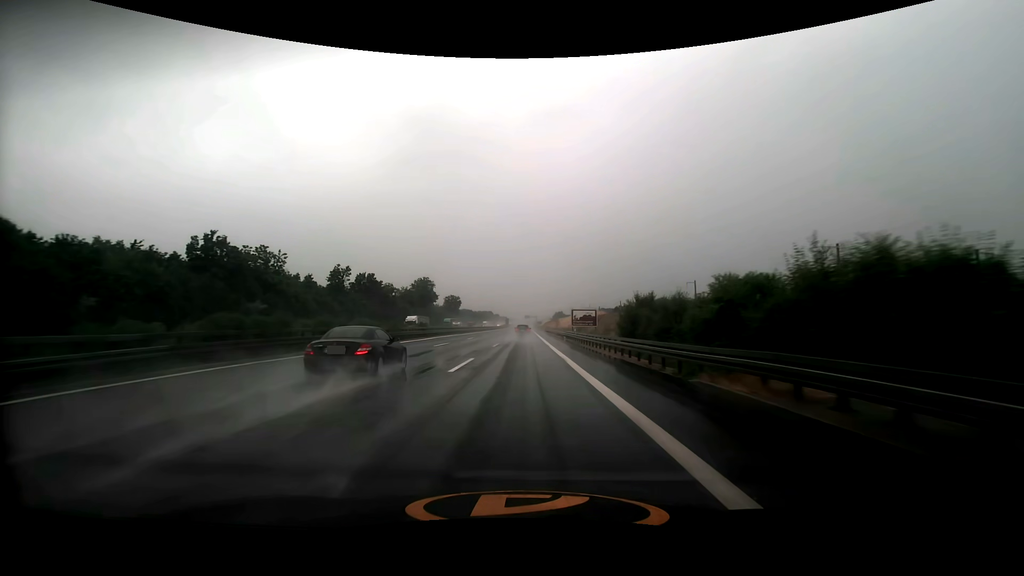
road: motorway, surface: asphalt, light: Day
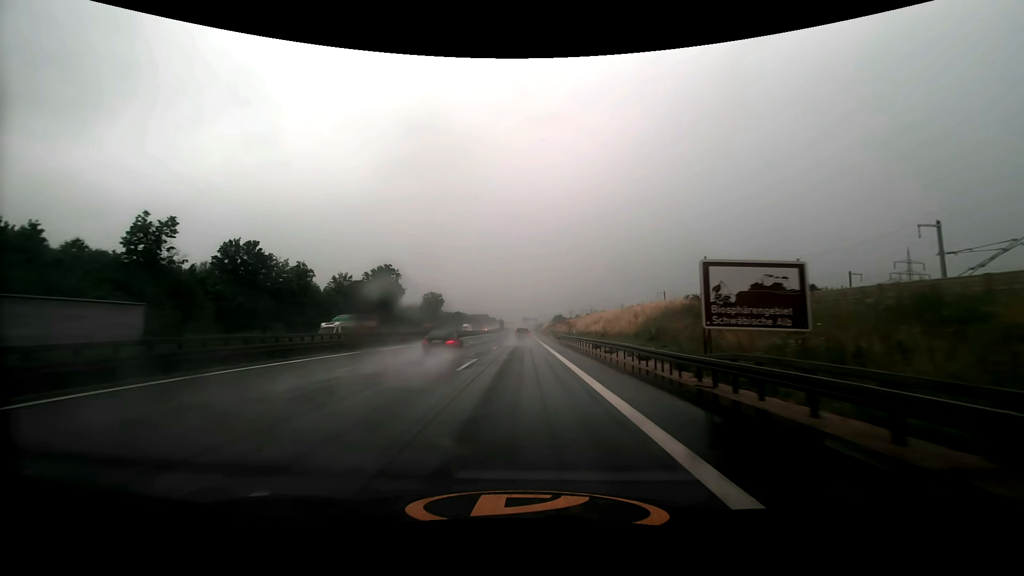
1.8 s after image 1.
(+0.1, +52.2) m; 0°
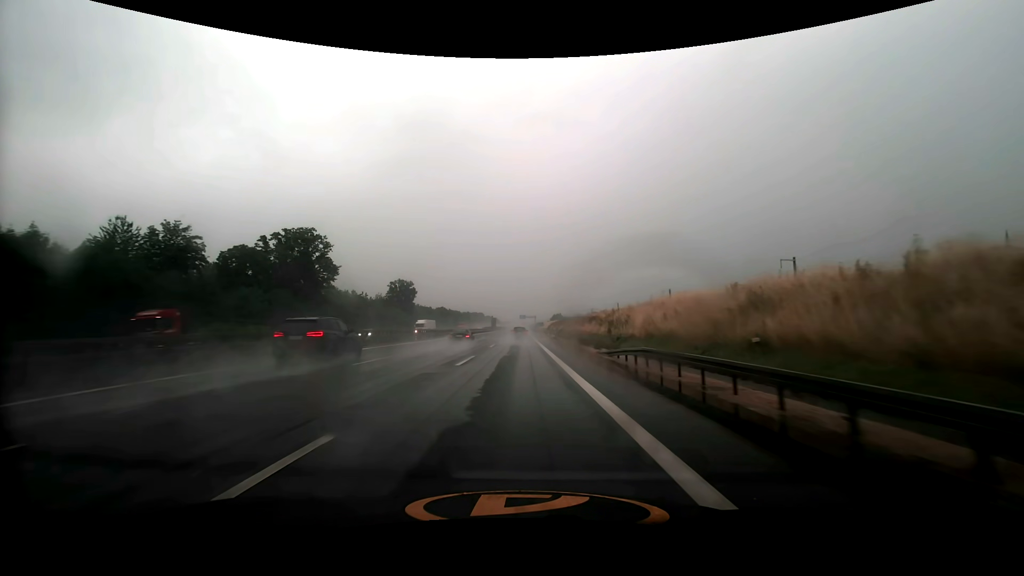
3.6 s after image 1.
(+0.1, +52.1) m; 0°
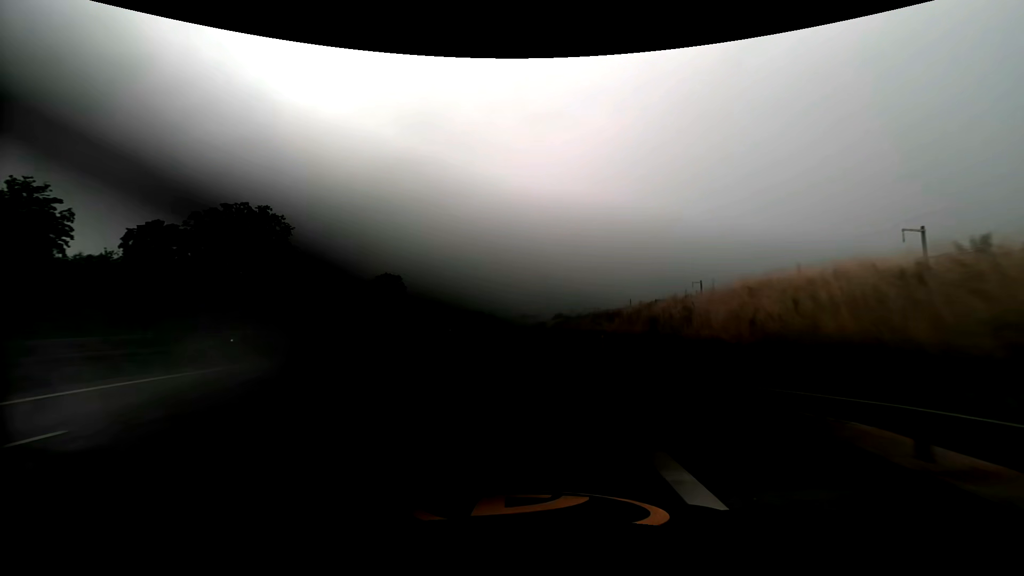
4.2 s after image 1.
(0.0, +17.3) m; 0°
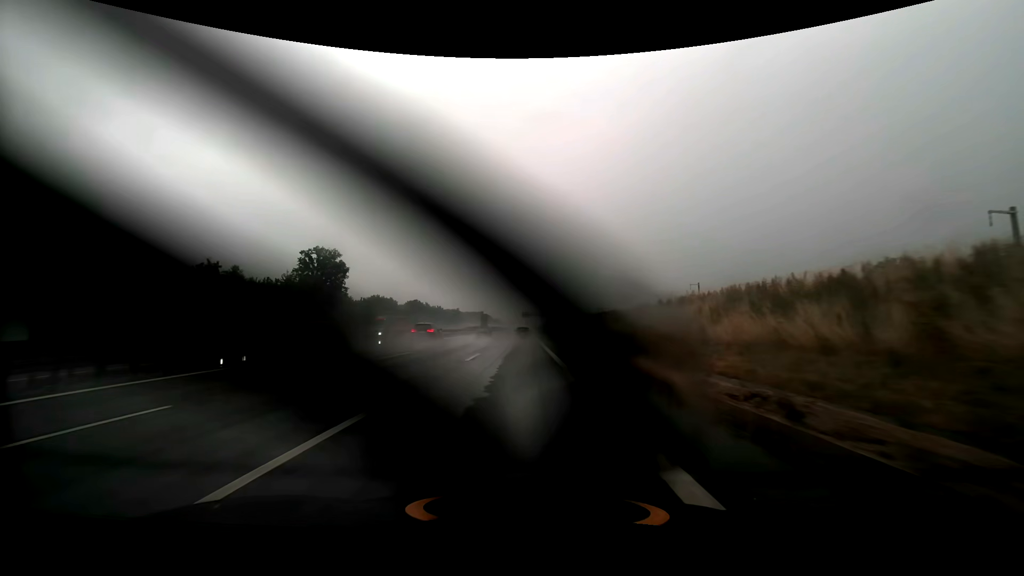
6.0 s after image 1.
(-0.1, +52.2) m; 0°
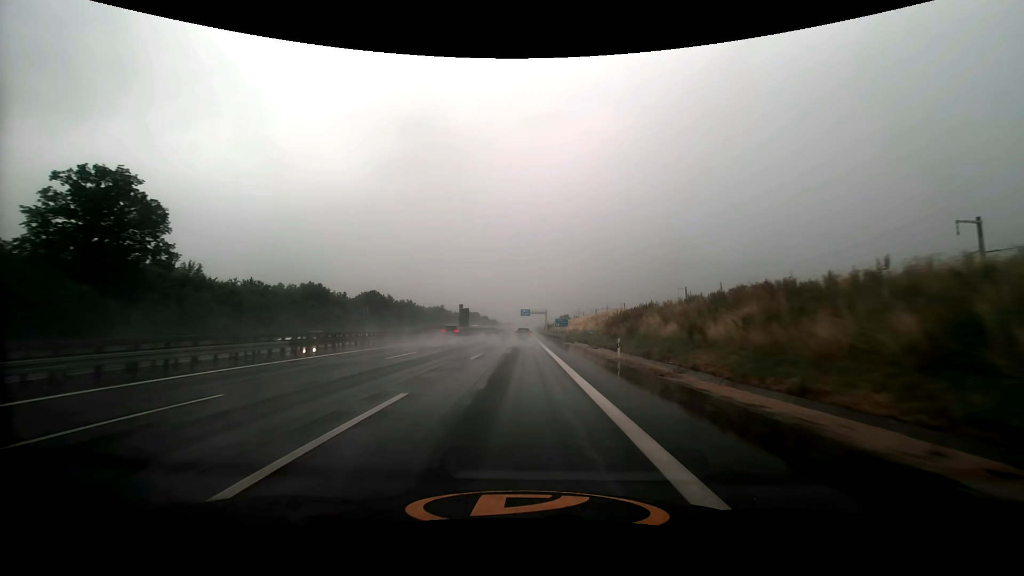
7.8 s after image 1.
(0.0, +52.6) m; 0°
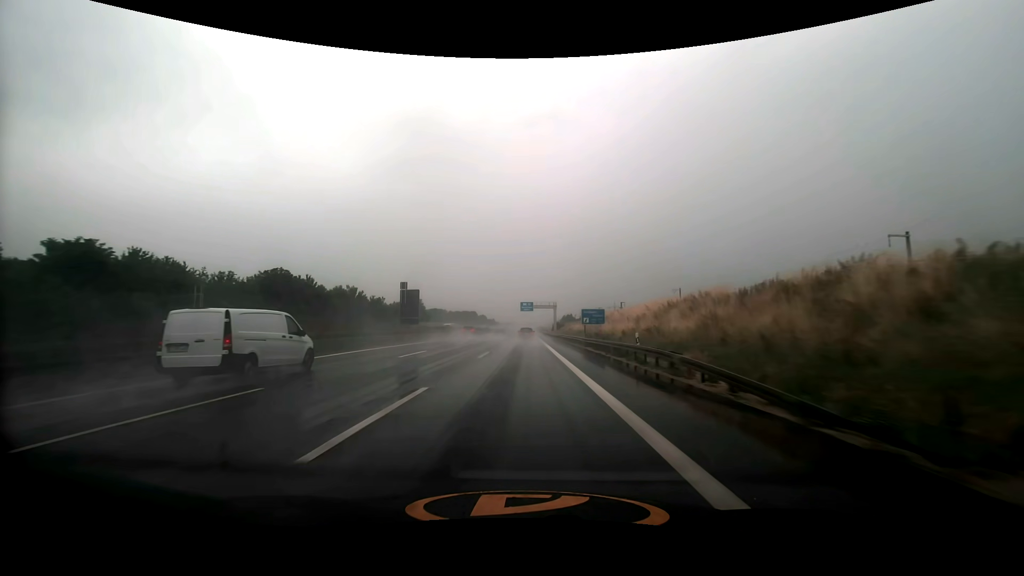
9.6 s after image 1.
(0.0, +53.0) m; 0°
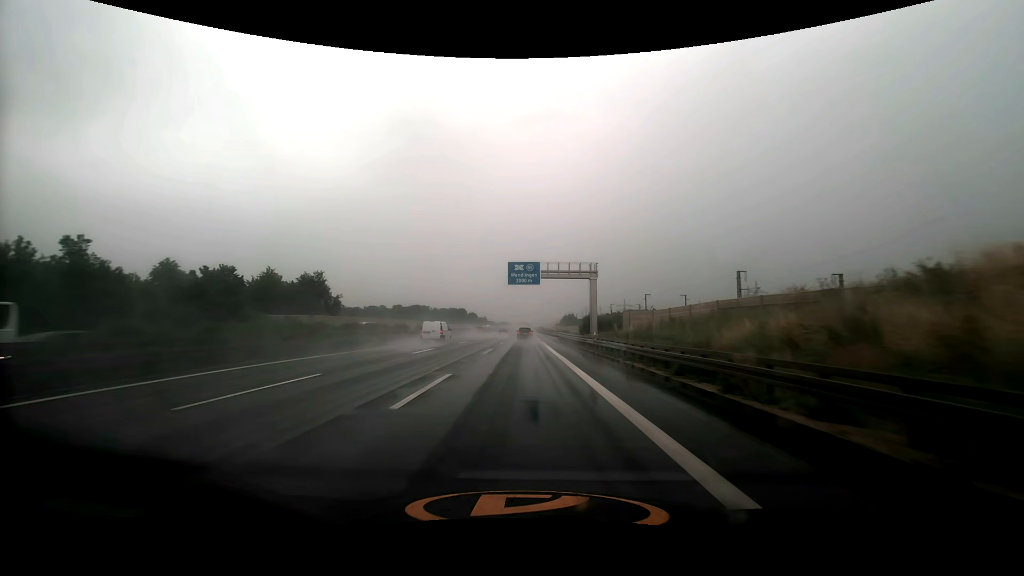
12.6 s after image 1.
(+0.3, +86.9) m; 0°
(0, +10) (0, +20) (0, +30) (0, +40) (0, +50) (0, +60) (0, +70) (0, +80) (0, +90) (0, +100) m
